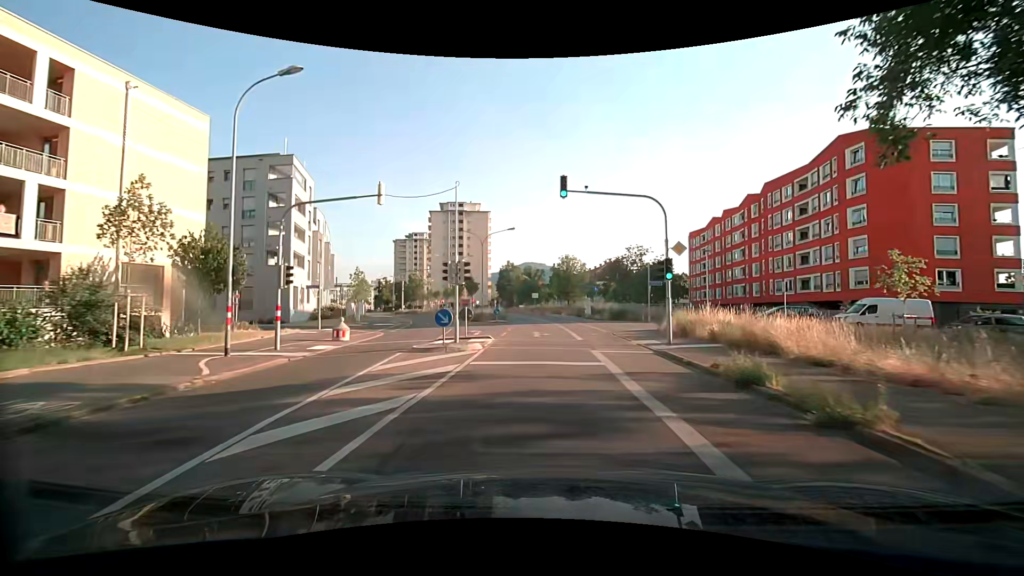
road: secondary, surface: asphalt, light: Day
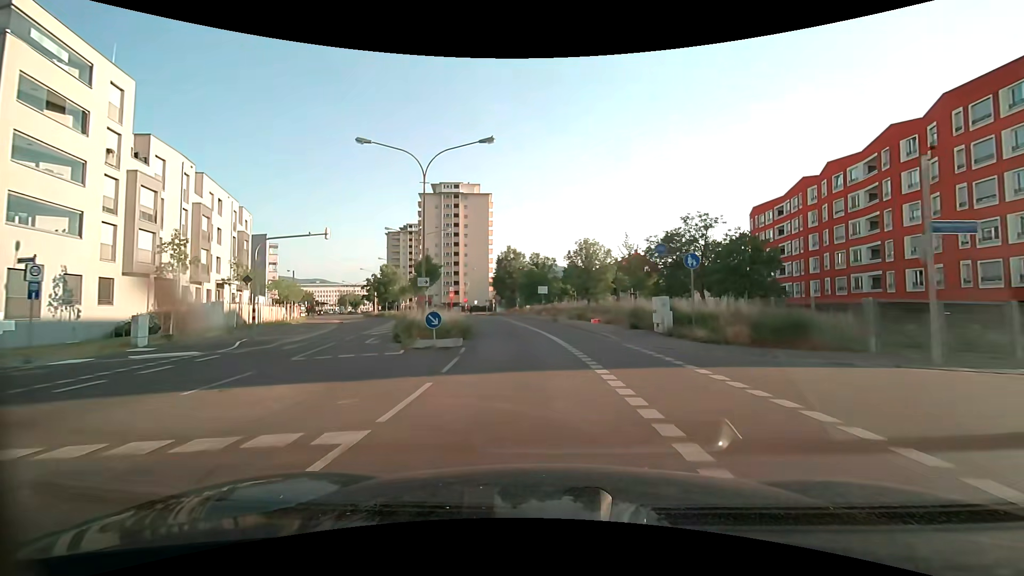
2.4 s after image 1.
(+0.3, +28.6) m; -1°
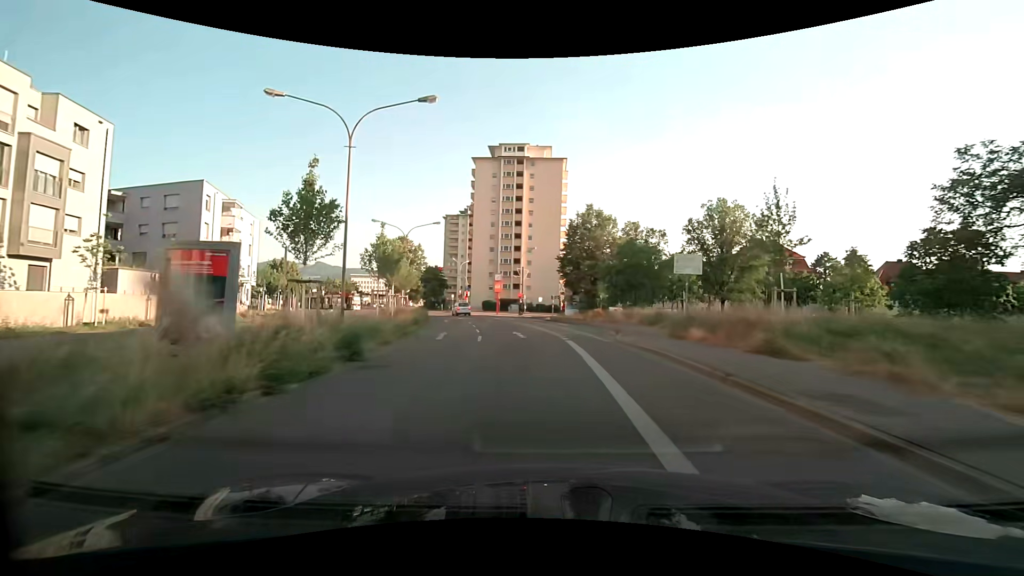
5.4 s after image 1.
(-2.2, +34.1) m; -9°
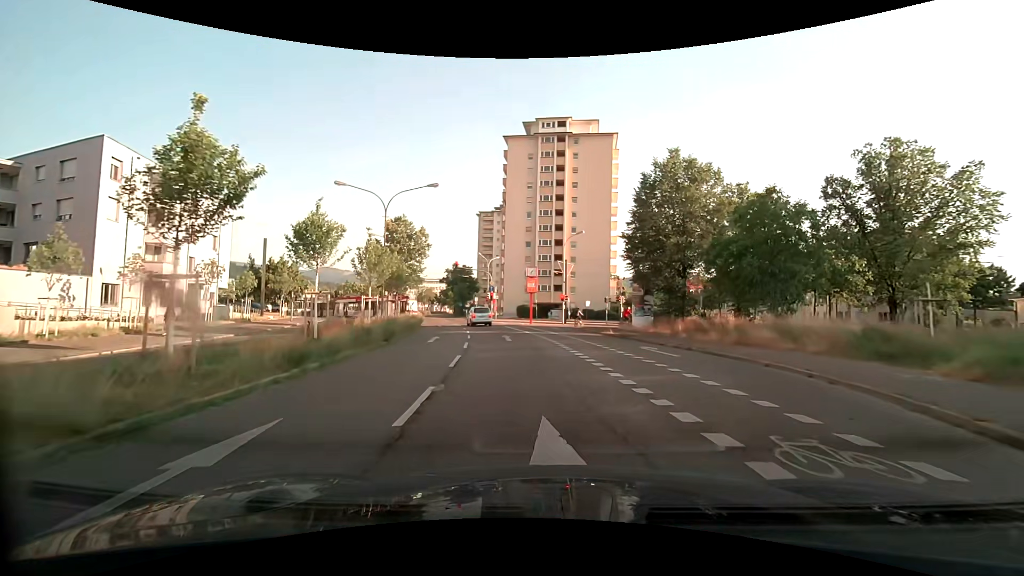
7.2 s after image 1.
(-0.7, +18.1) m; -4°
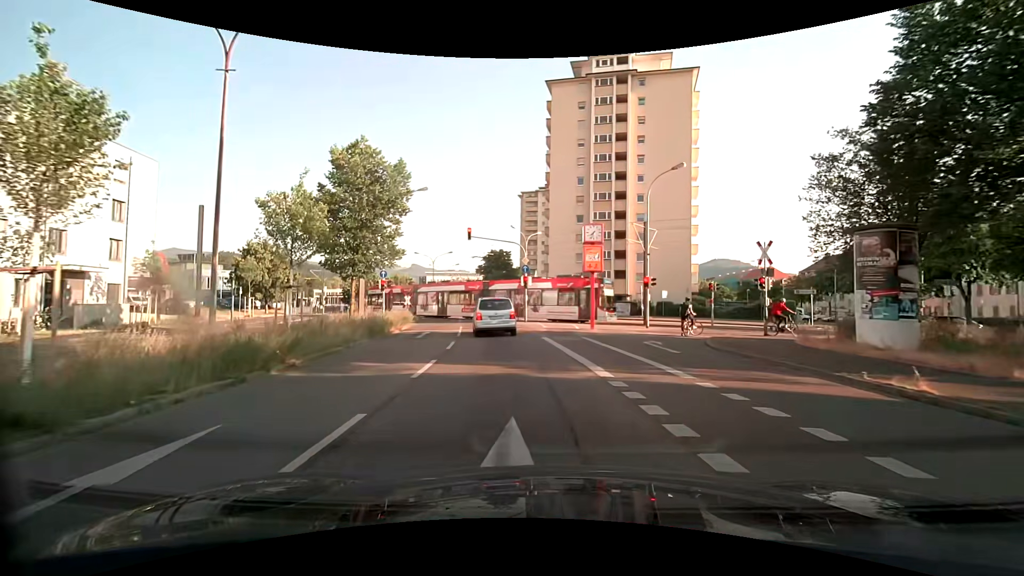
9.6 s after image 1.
(-1.1, +20.4) m; -6°
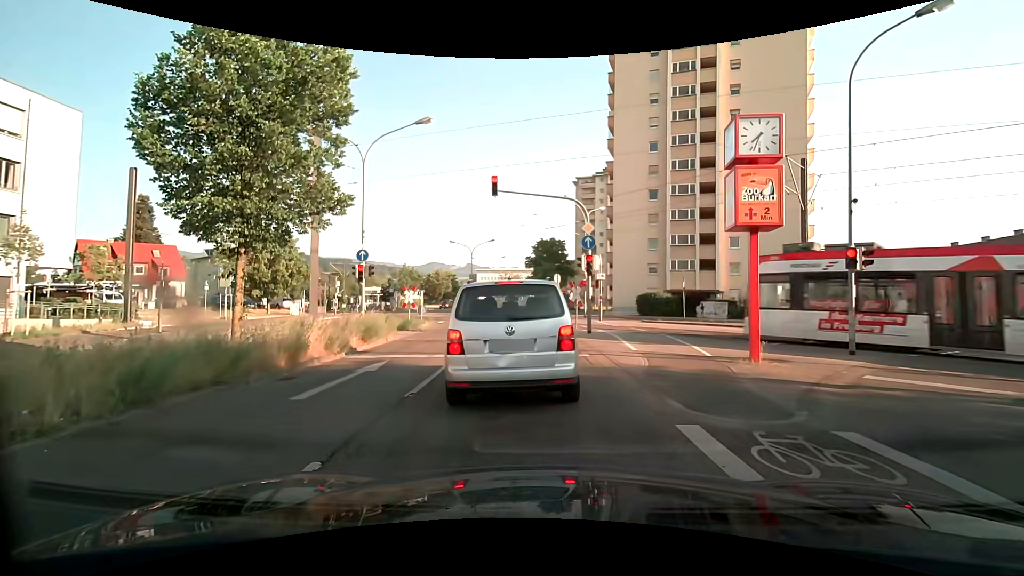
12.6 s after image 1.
(-0.6, +13.4) m; -6°
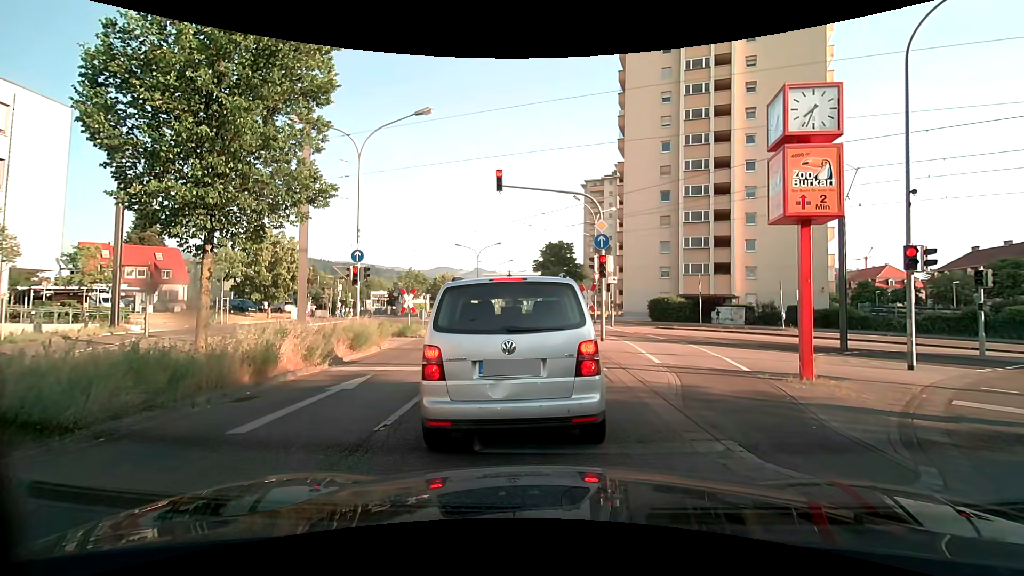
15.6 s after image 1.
(0.0, +1.6) m; -1°
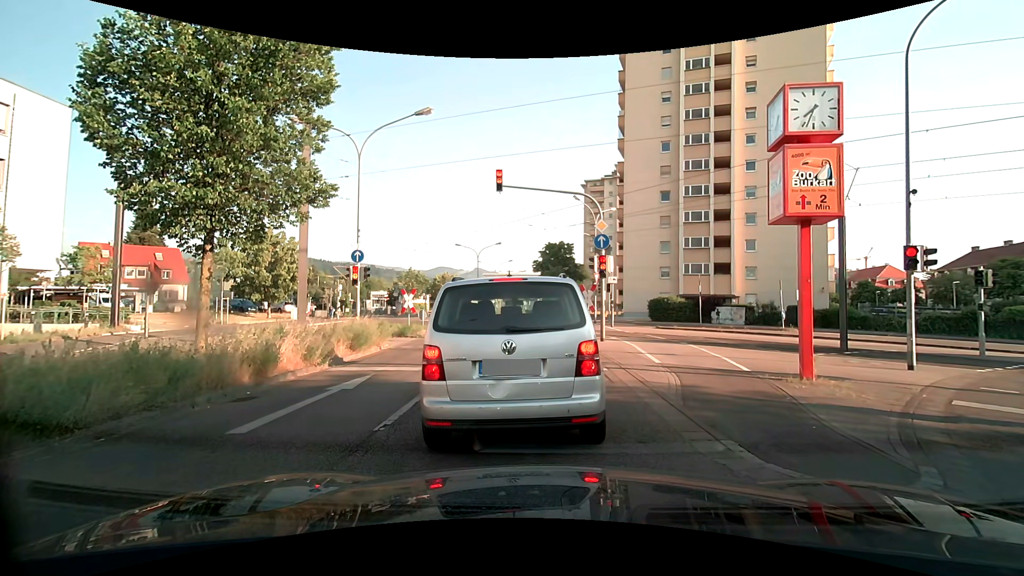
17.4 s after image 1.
(0.0, 0.0) m; 0°
(0, +10) (0, +20) (-1, +30) (-1, +40) (-2, +50) (-2, +60) (-3, +70) (-3, +80) (-3, +90) (-2, +100) m
